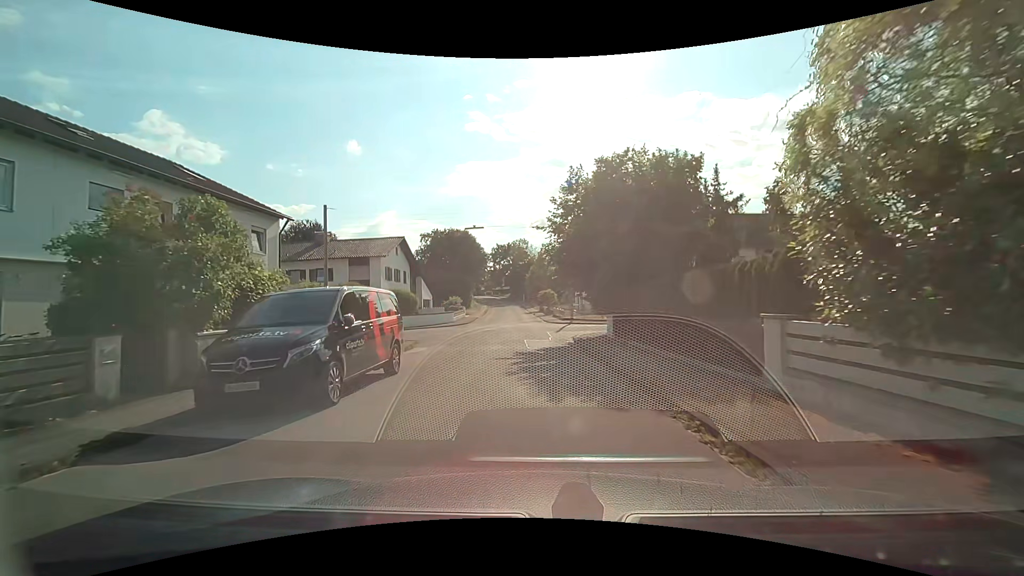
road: residential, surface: asphalt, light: Day
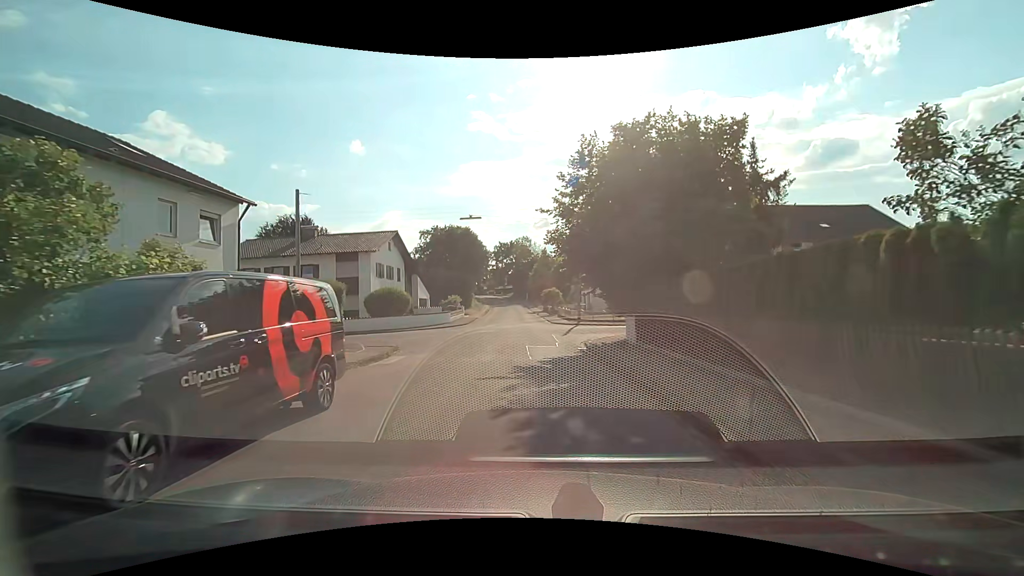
(0.0, +3.9) m; 0°
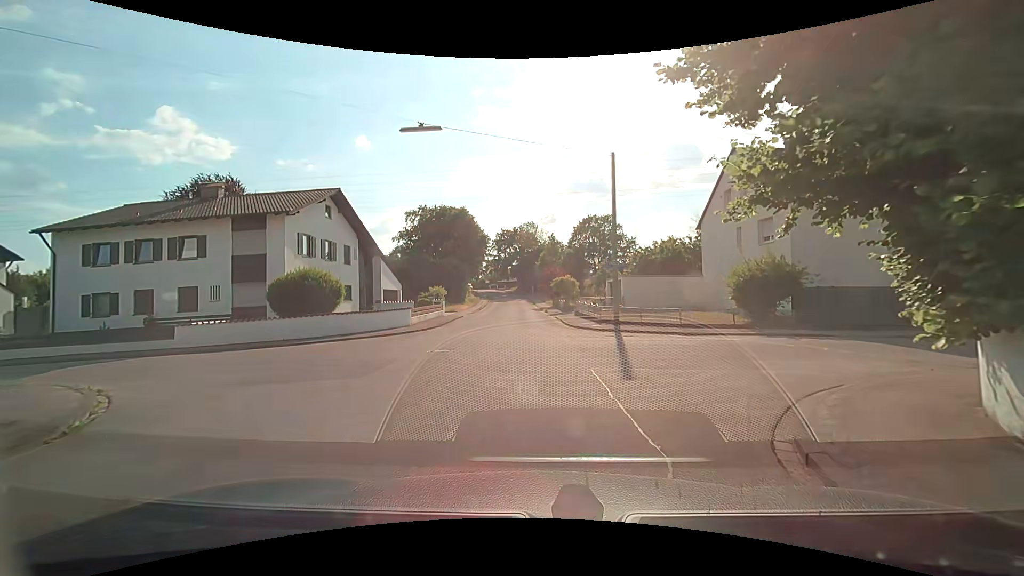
(-0.2, +15.5) m; -1°
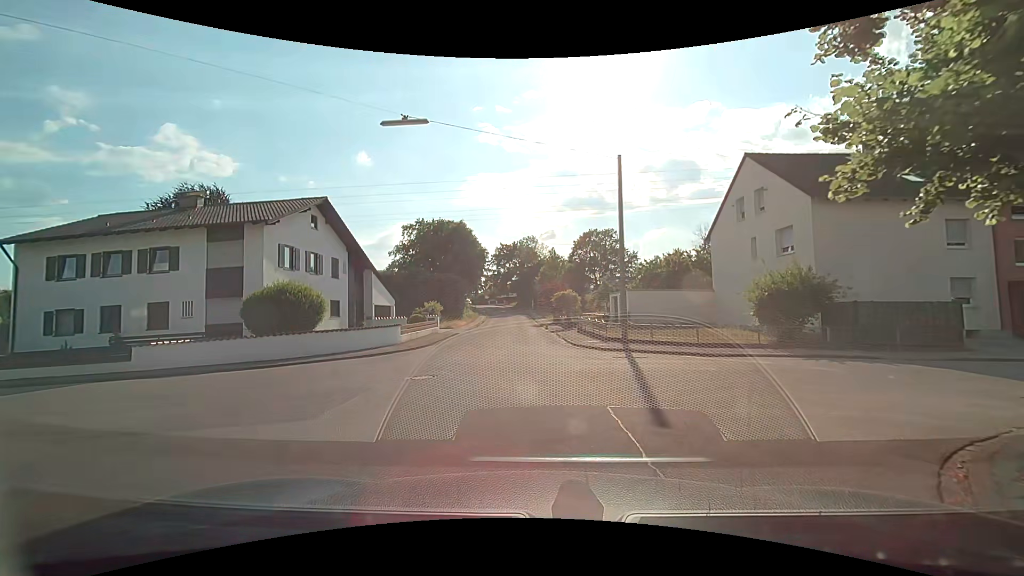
(0.0, +2.2) m; -1°
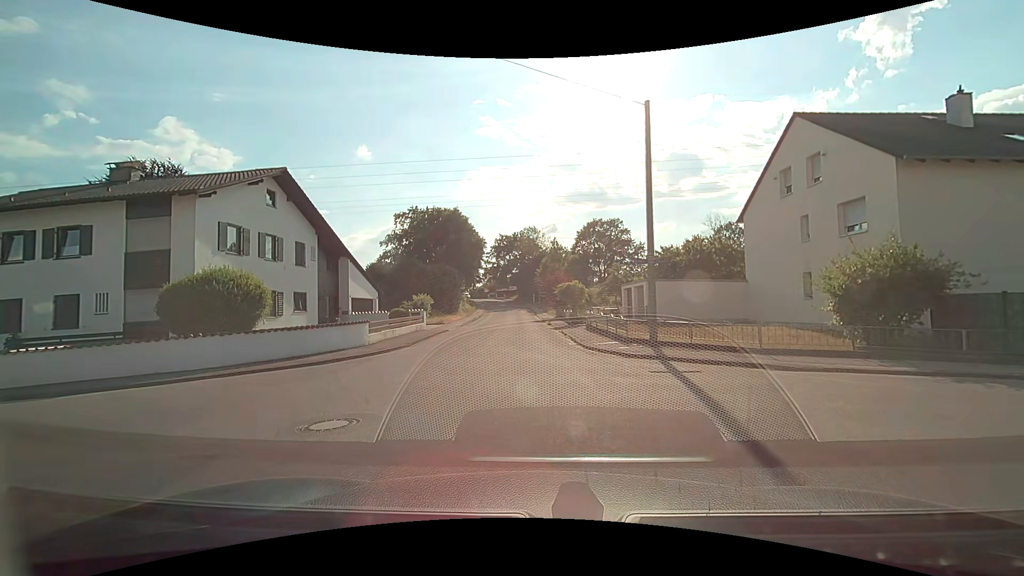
(+0.1, +5.1) m; +1°
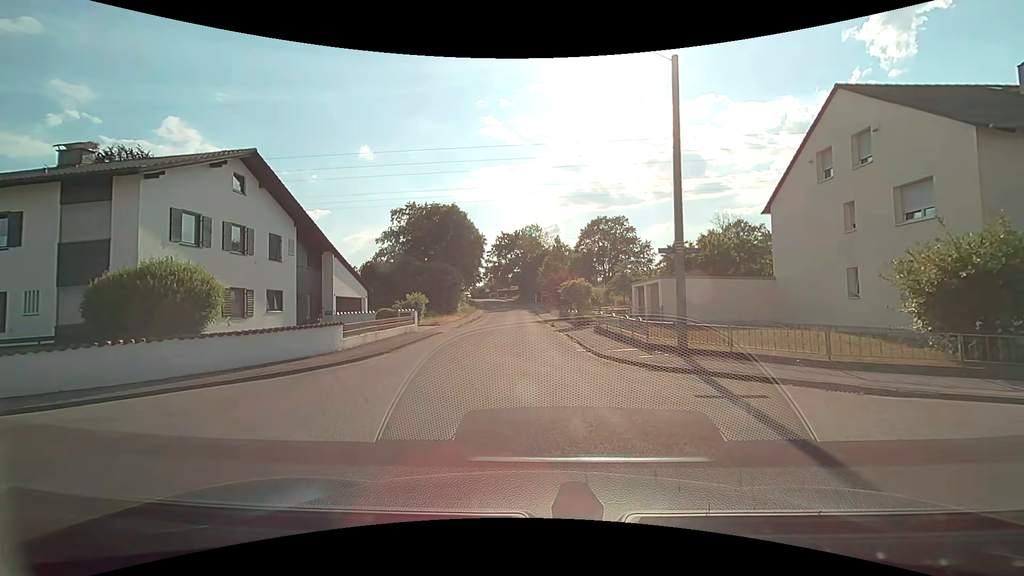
(0.0, +3.1) m; +1°
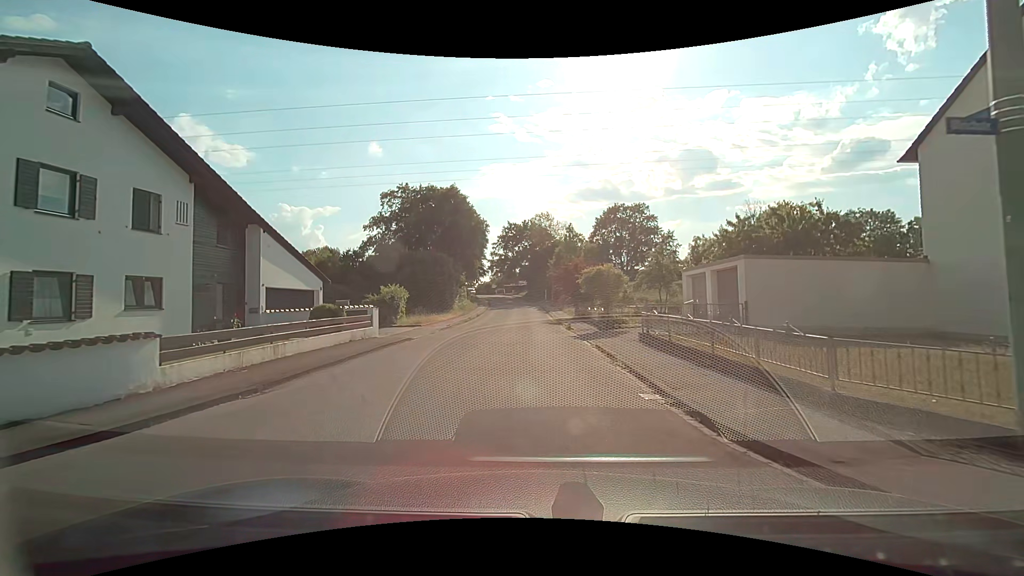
(-0.2, +9.4) m; -2°
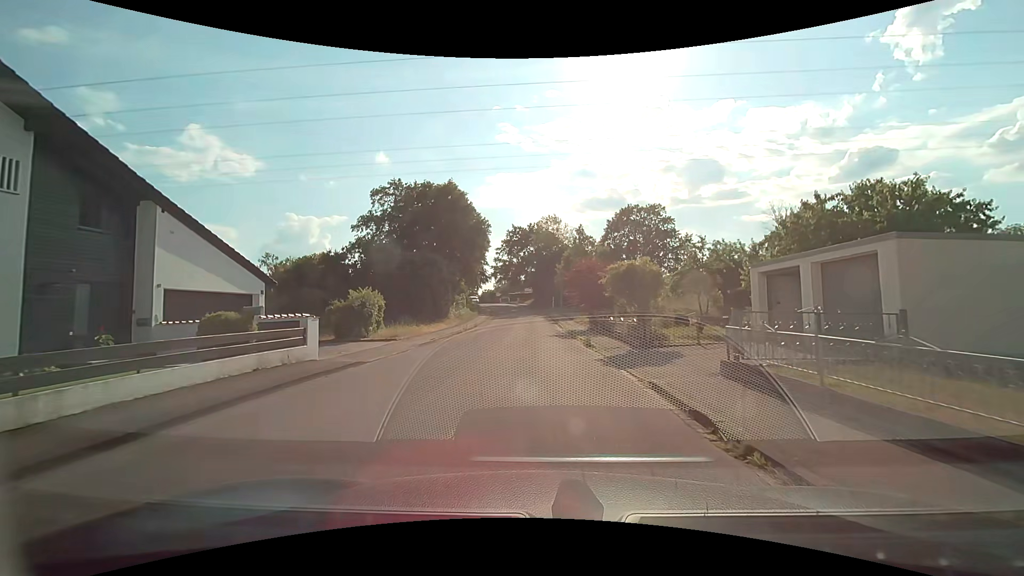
(0.0, +6.8) m; 0°
(0, +10) (0, +20) (0, +30) (0, +40) (0, +50) (-1, +60) (-2, +70) (-3, +80) (-4, +90) (-6, +100) m
